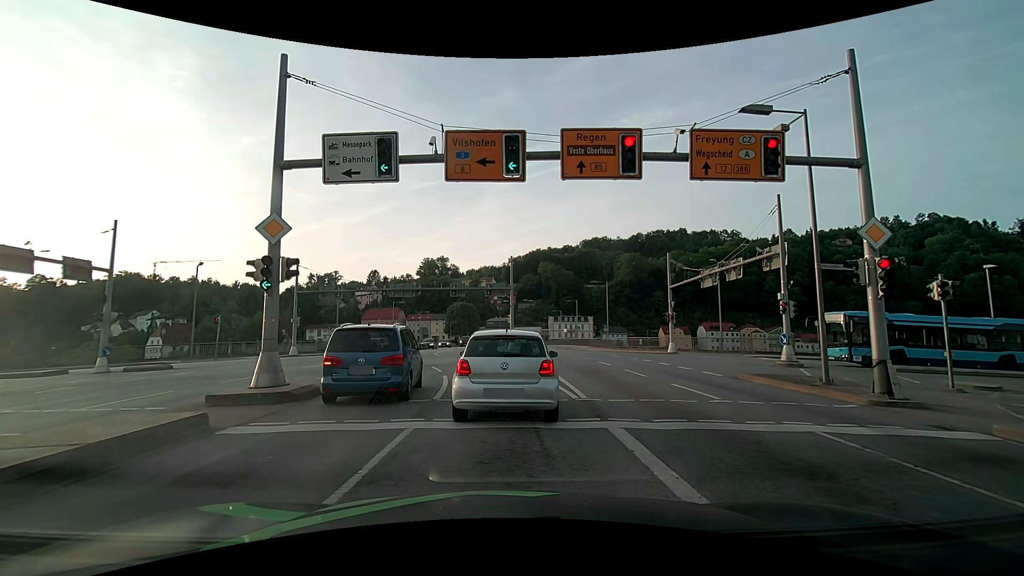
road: primary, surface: asphalt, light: Day
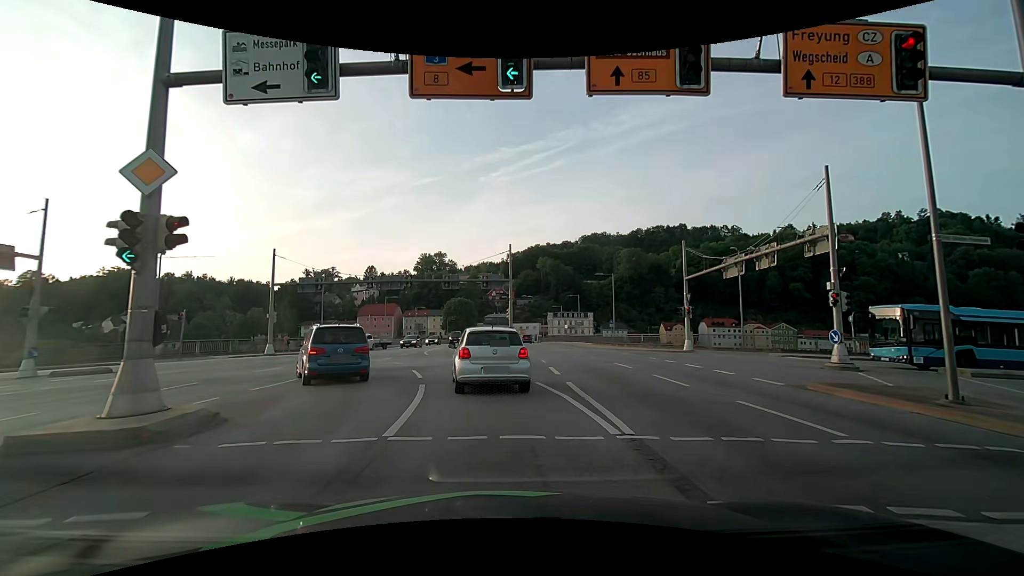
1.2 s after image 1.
(-0.1, +4.5) m; -2°
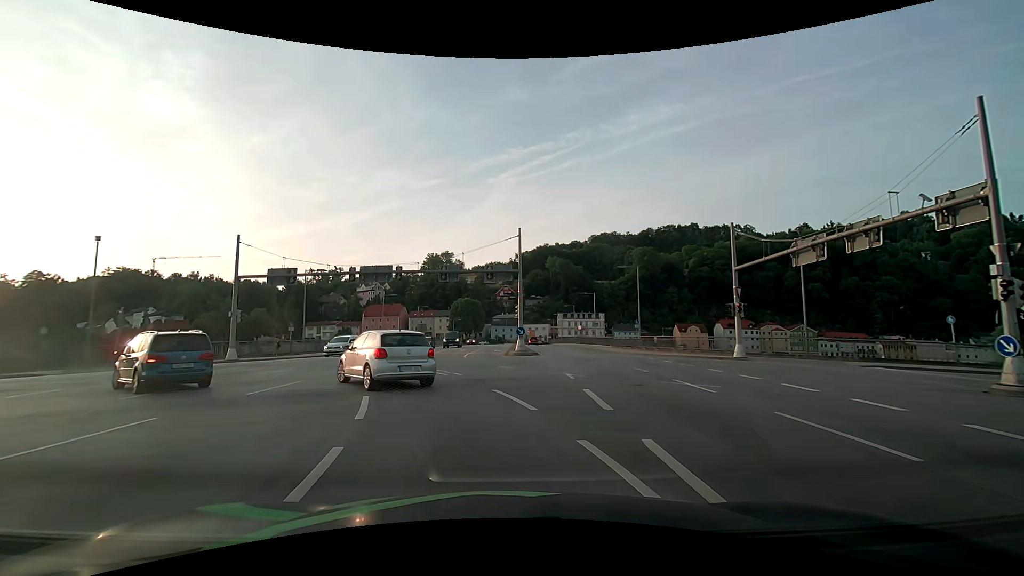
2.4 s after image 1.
(0.0, +7.1) m; 0°
(-1, +10) (-4, +19) (-12, +25) (-22, +26) (-32, +25) (-42, +25) (-52, +24) (-62, +24) (-72, +24) (-82, +24) m
